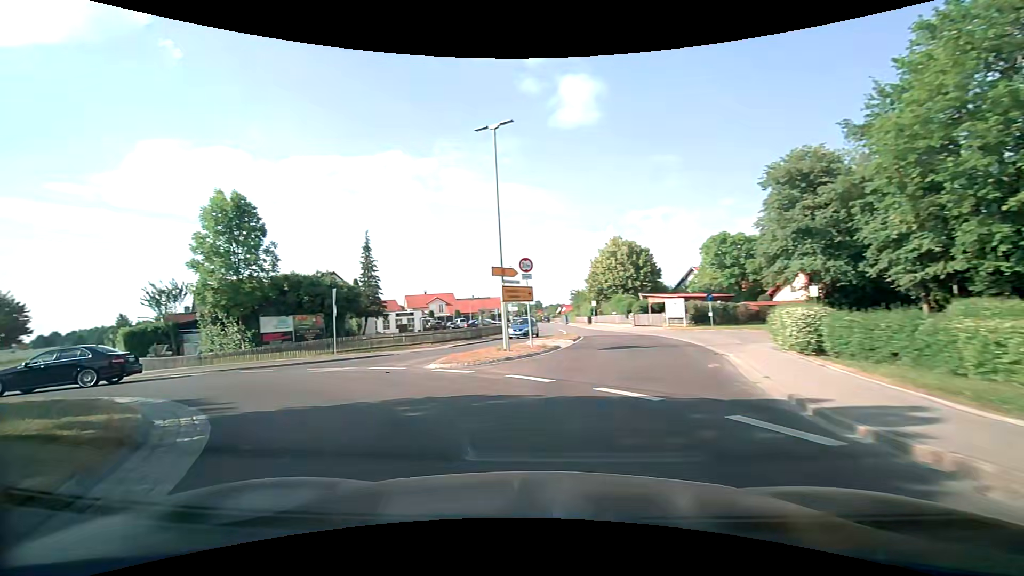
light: Day
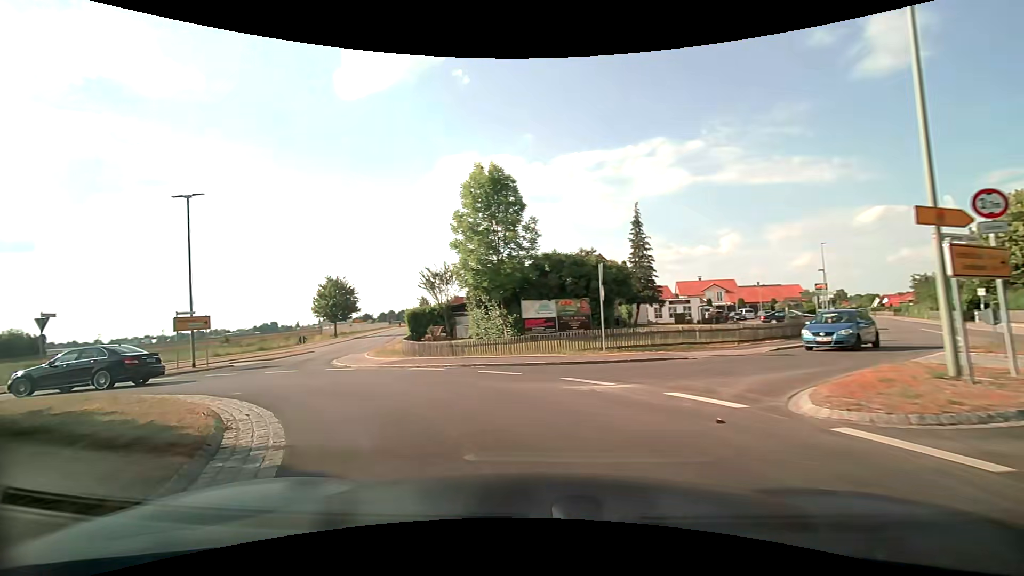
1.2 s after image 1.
(-2.0, +7.1) m; -30°
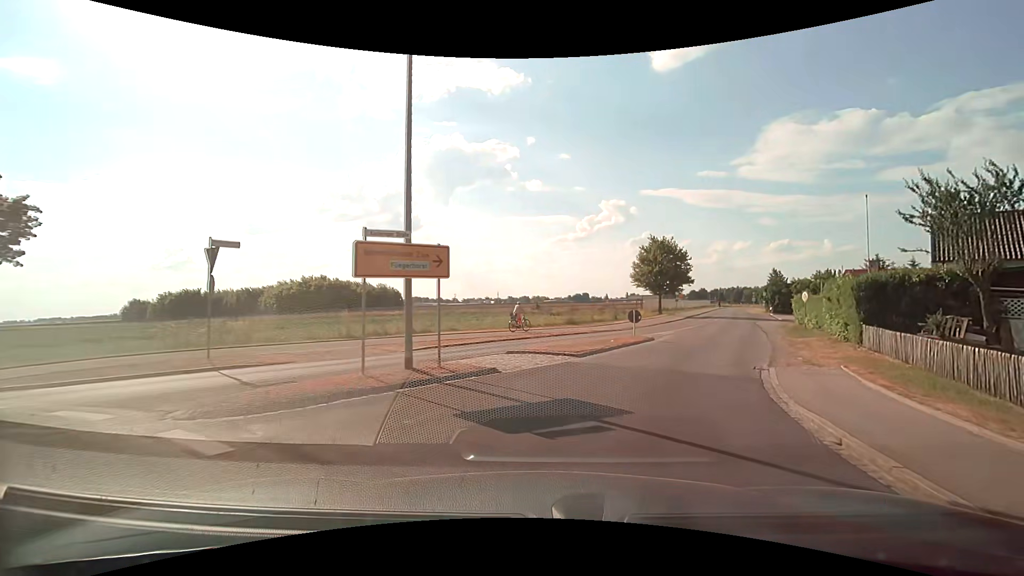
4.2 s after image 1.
(-8.6, +17.5) m; -36°
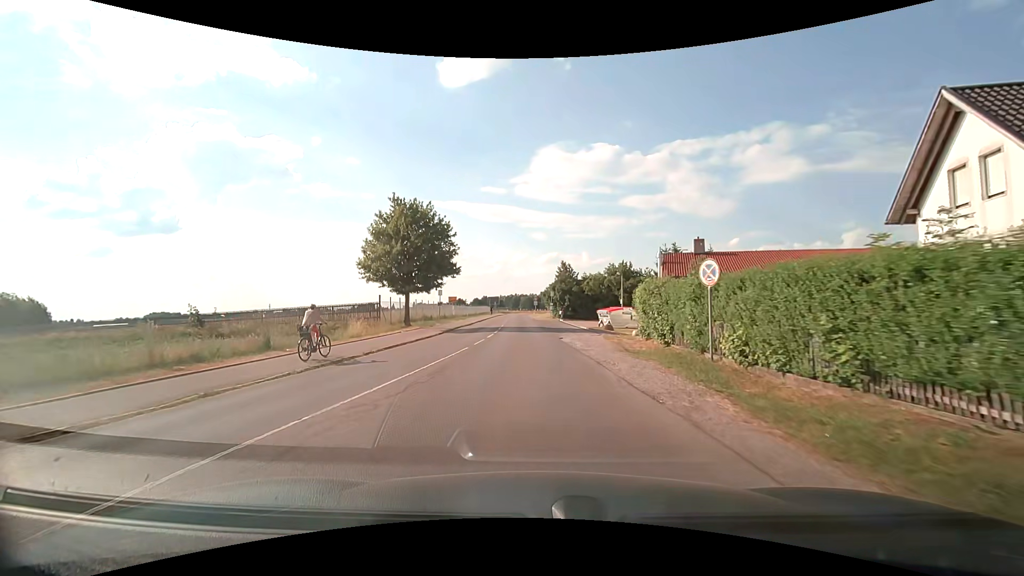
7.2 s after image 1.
(+8.7, +25.4) m; +24°
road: unclassified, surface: asphalt
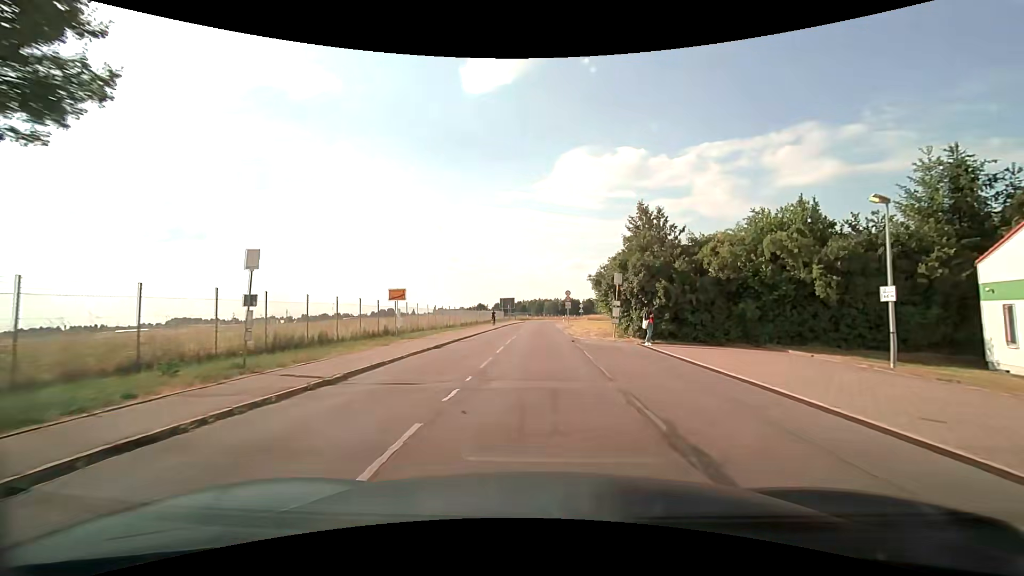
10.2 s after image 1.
(-0.8, +34.3) m; -2°
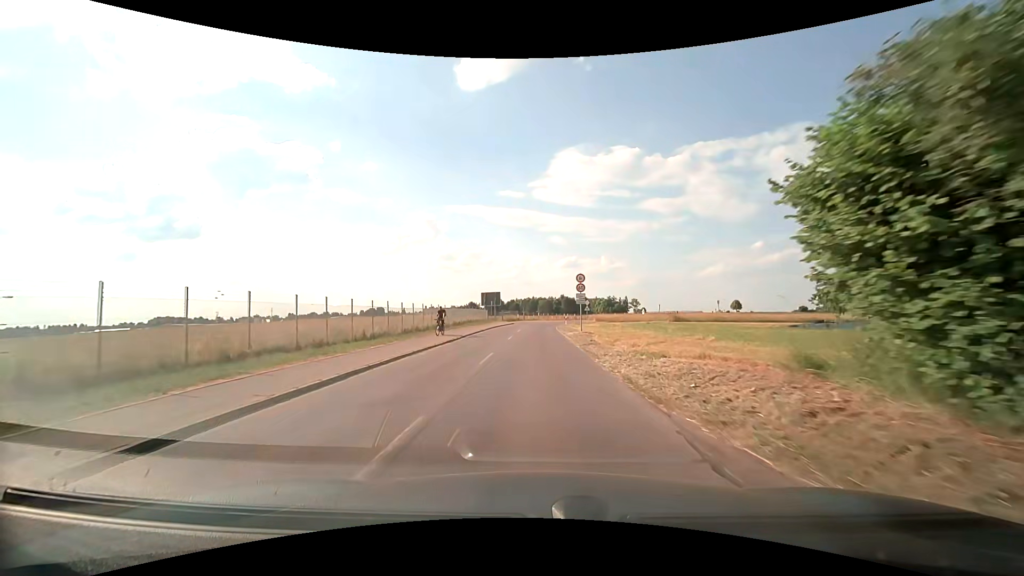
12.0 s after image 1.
(+0.1, +22.8) m; +1°
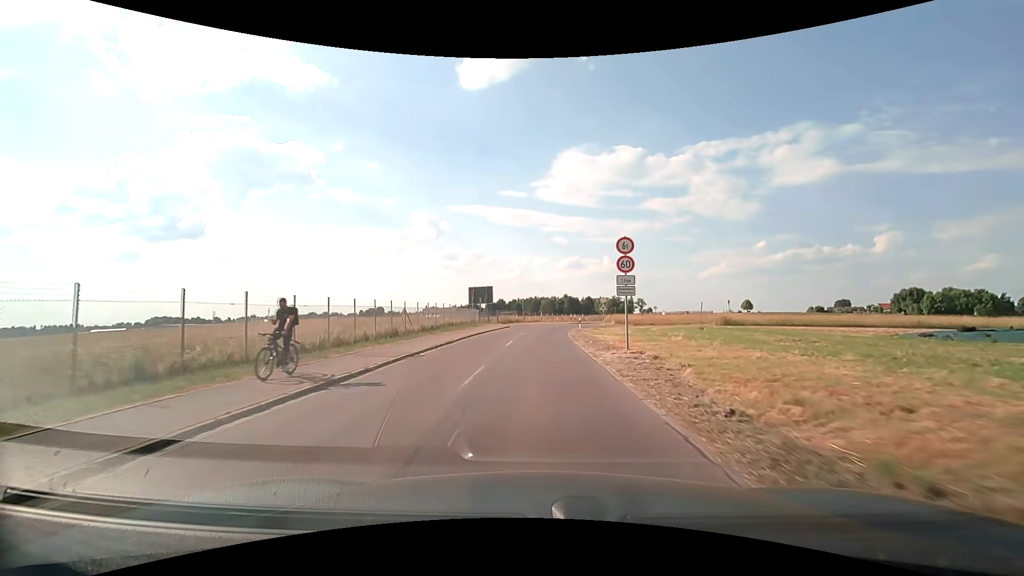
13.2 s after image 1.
(-0.1, +16.0) m; 0°
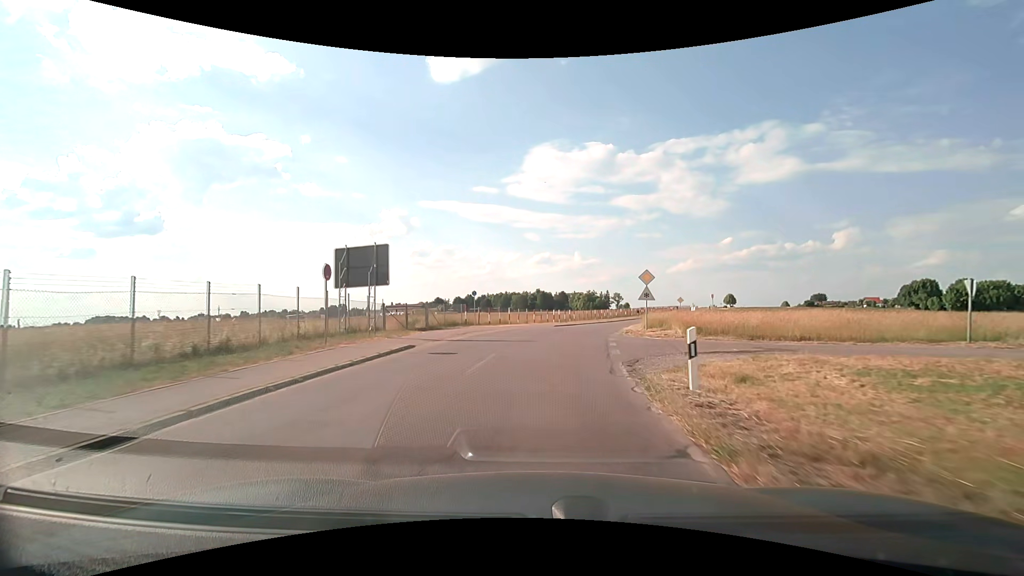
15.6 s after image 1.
(+0.4, +33.8) m; +3°
(0, +10) (+1, +20) (+3, +30) (+5, +40) (+8, +49) (+11, +59) (+14, +68) (+18, +77) (+21, +87) (+25, +96) m
